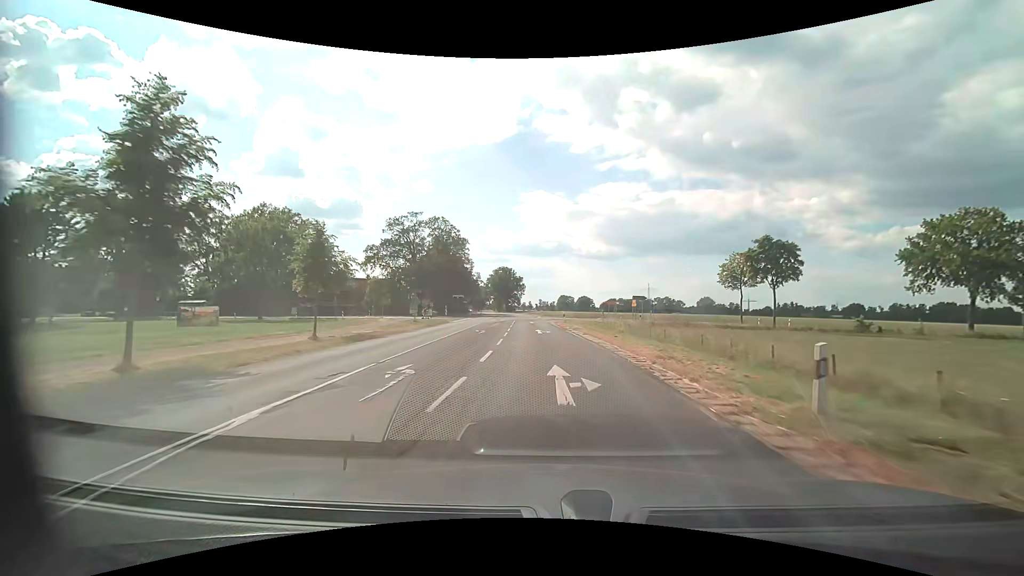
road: secondary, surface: asphalt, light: Day
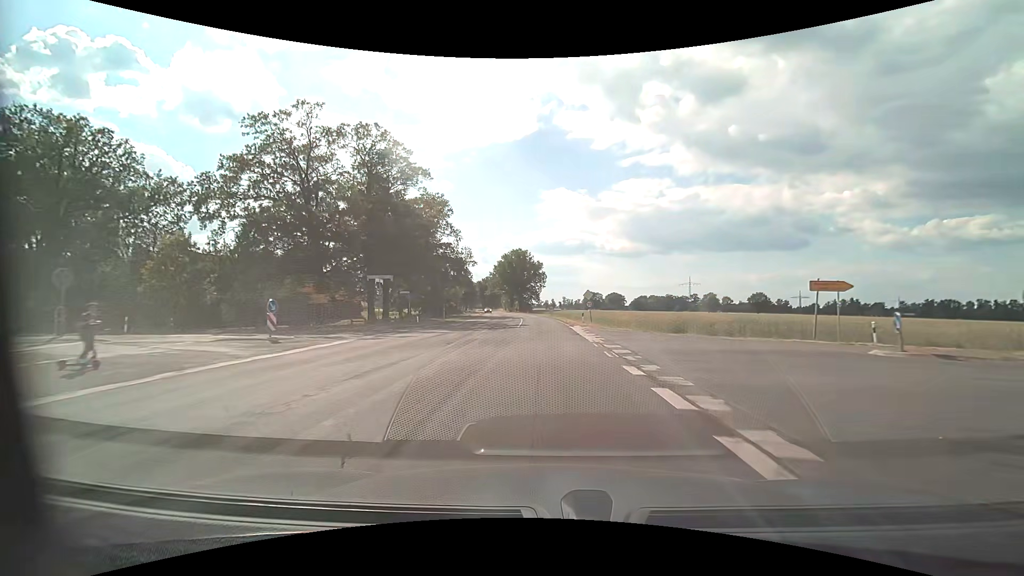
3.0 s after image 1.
(-1.4, +54.9) m; -3°
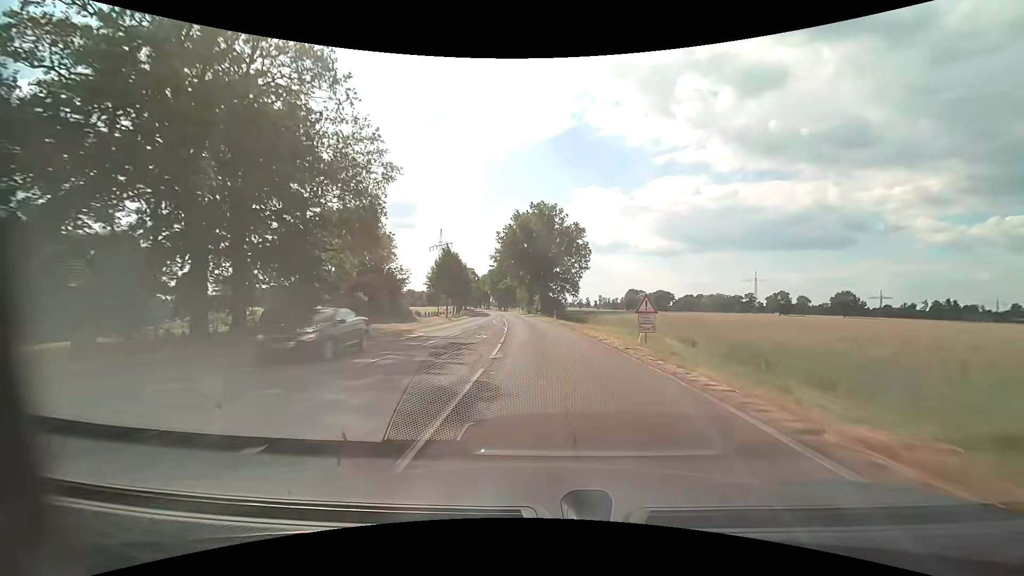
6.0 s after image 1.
(-1.3, +58.9) m; -4°
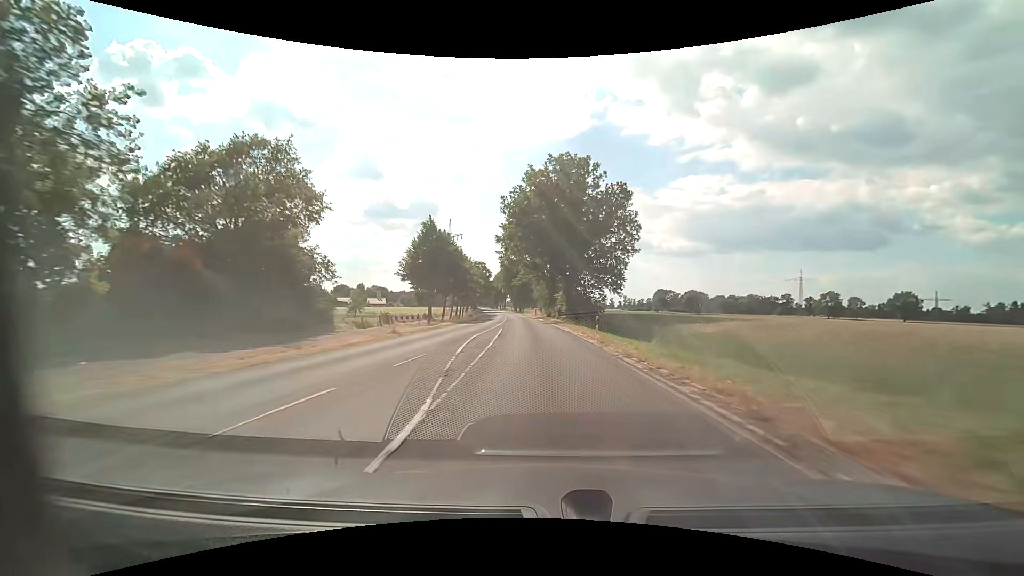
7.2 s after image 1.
(-0.5, +24.1) m; -2°
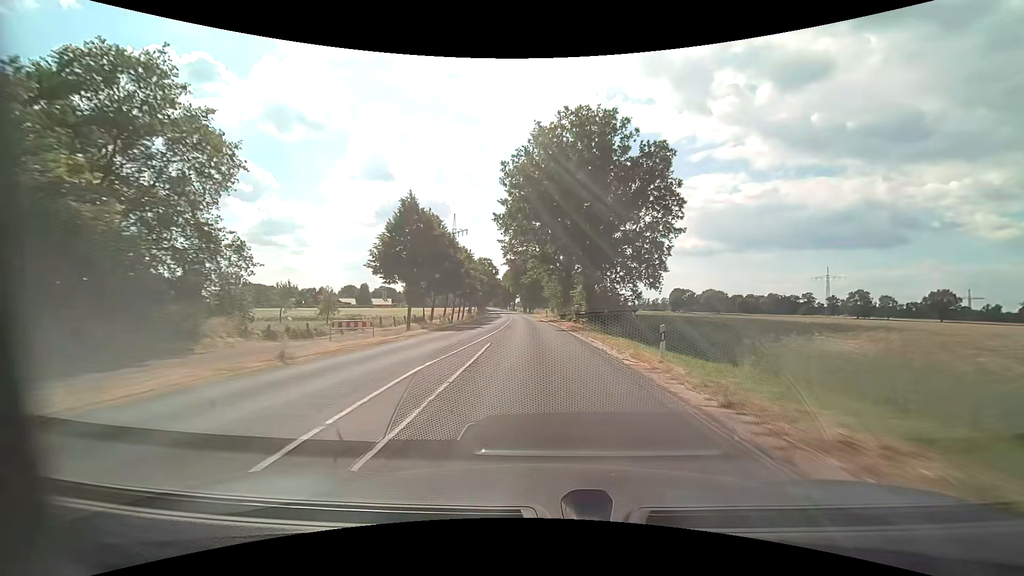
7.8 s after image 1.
(-0.1, +12.1) m; -1°
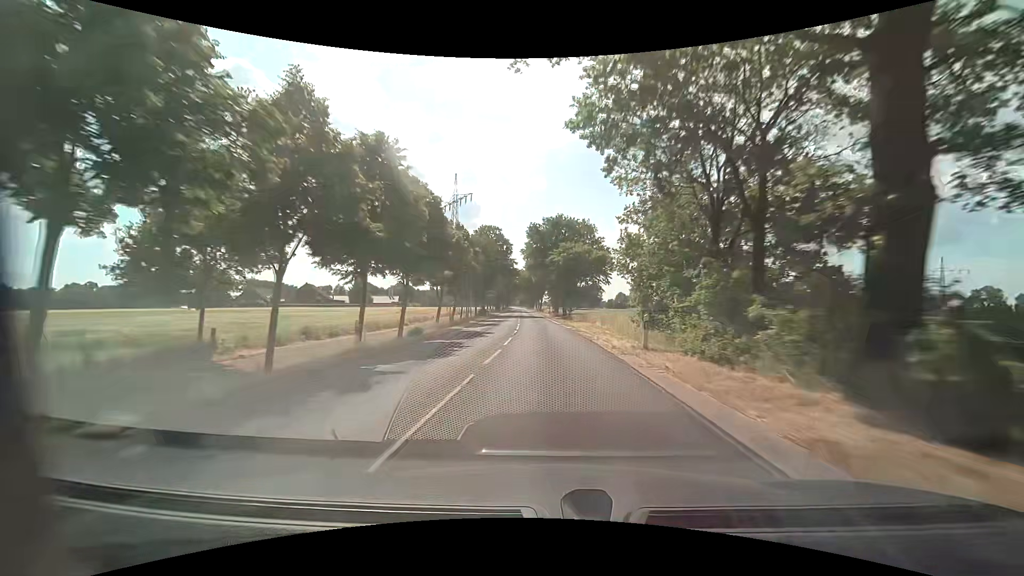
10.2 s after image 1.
(-1.9, +49.0) m; -3°
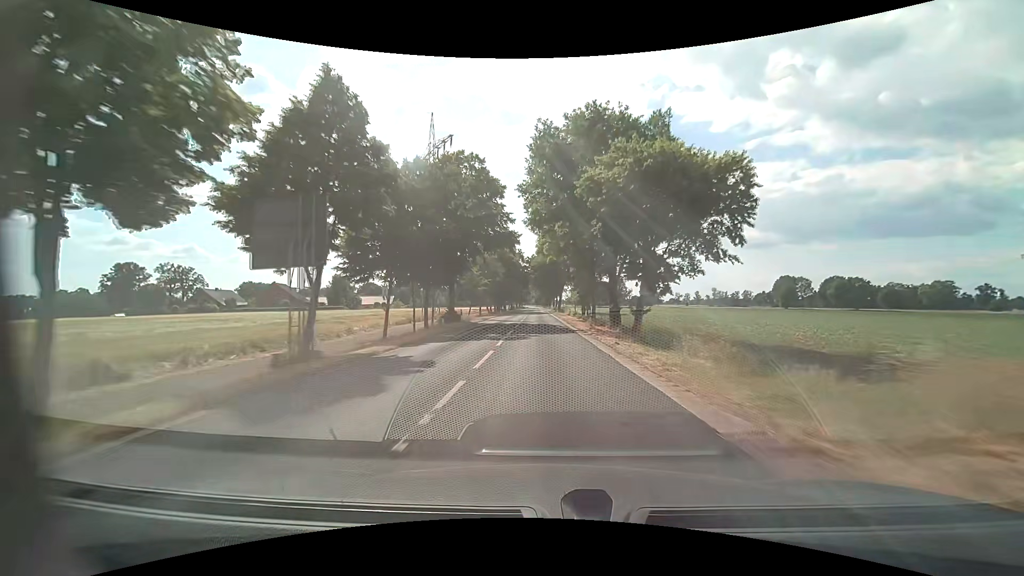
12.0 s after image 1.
(-0.6, +37.2) m; -2°
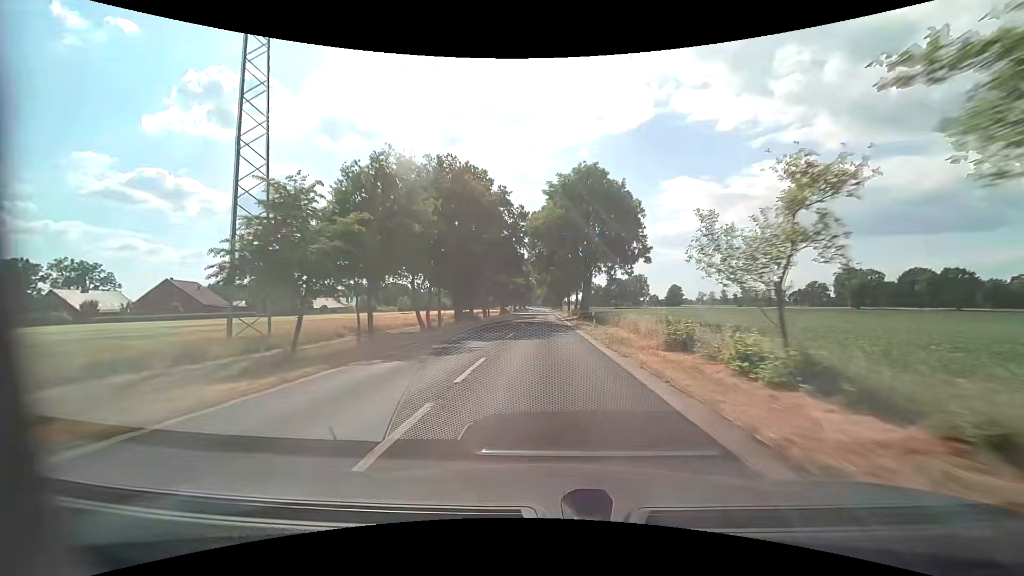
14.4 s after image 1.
(-0.6, +49.8) m; -1°
(0, +10) (0, +20) (0, +30) (0, +40) (0, +50) (0, +60) (0, +70) (0, +80) (0, +90) (0, +100) m
